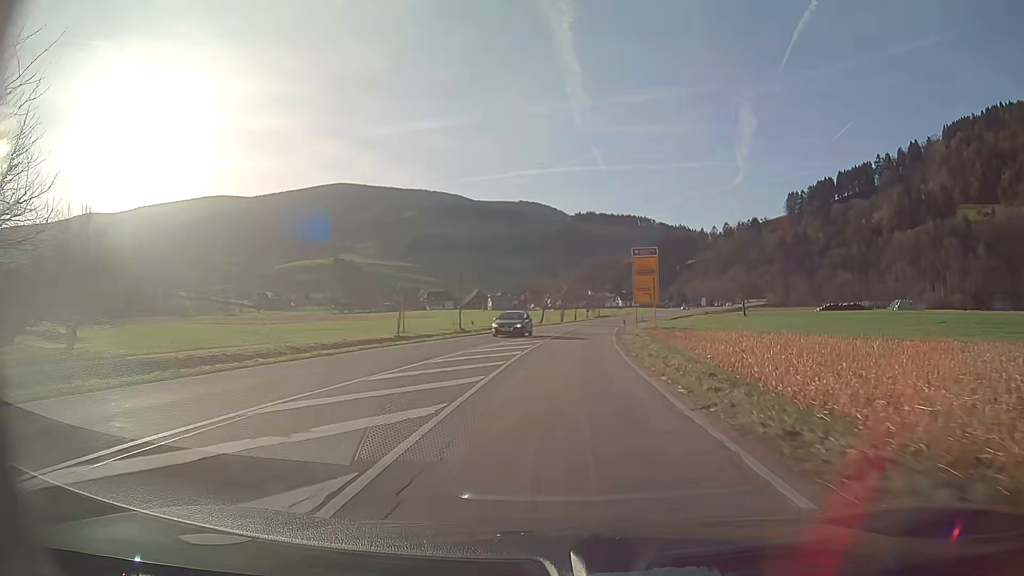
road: secondary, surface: asphalt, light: Day
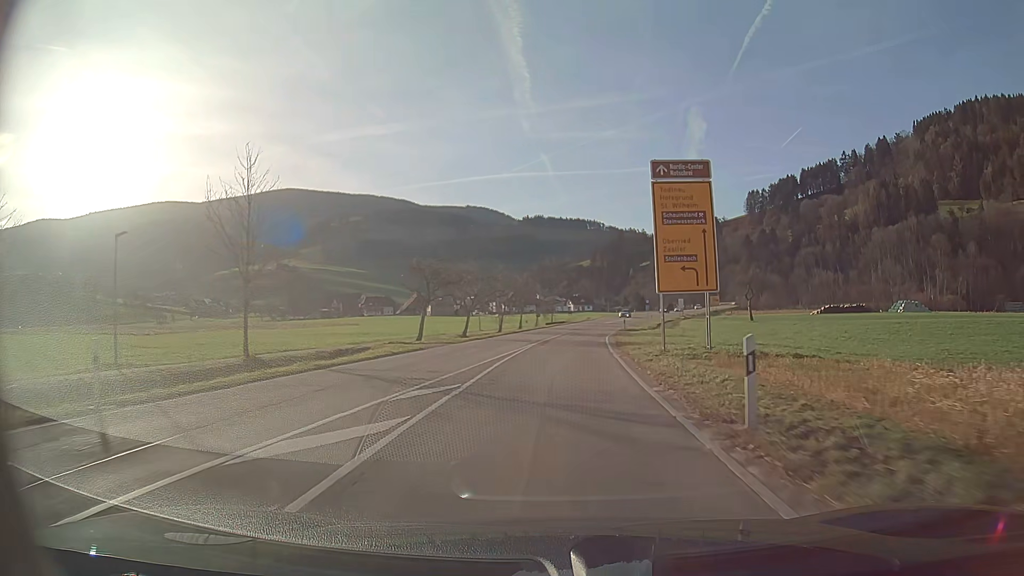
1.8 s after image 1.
(+1.3, +33.0) m; +4°
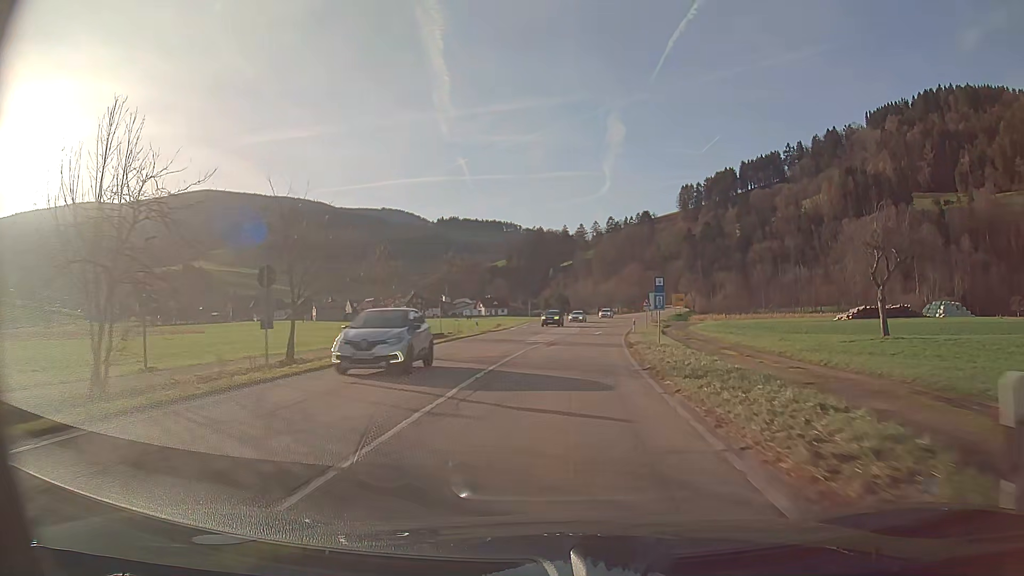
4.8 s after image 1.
(+3.3, +55.4) m; +7°
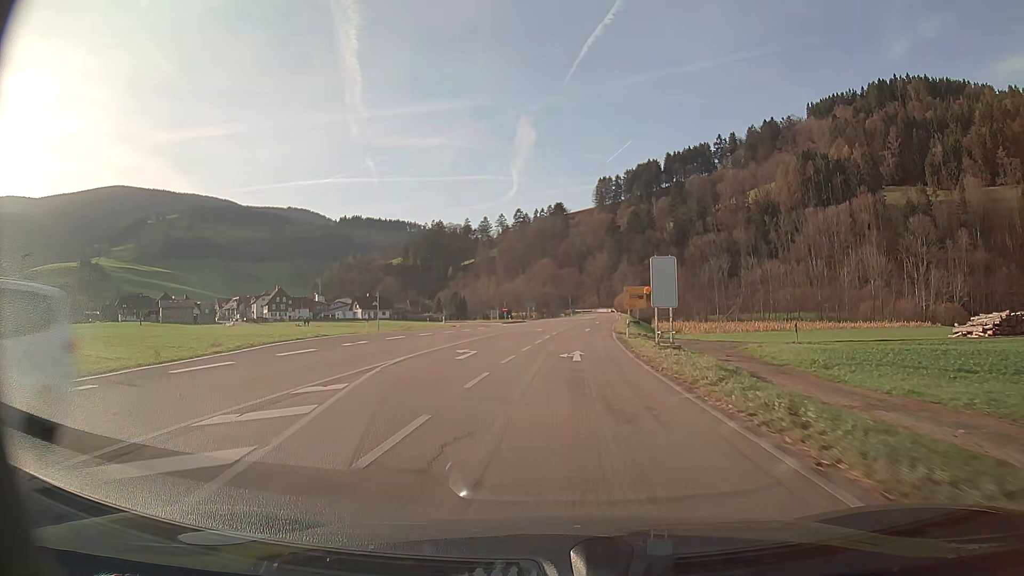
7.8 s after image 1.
(+4.0, +56.2) m; +8°
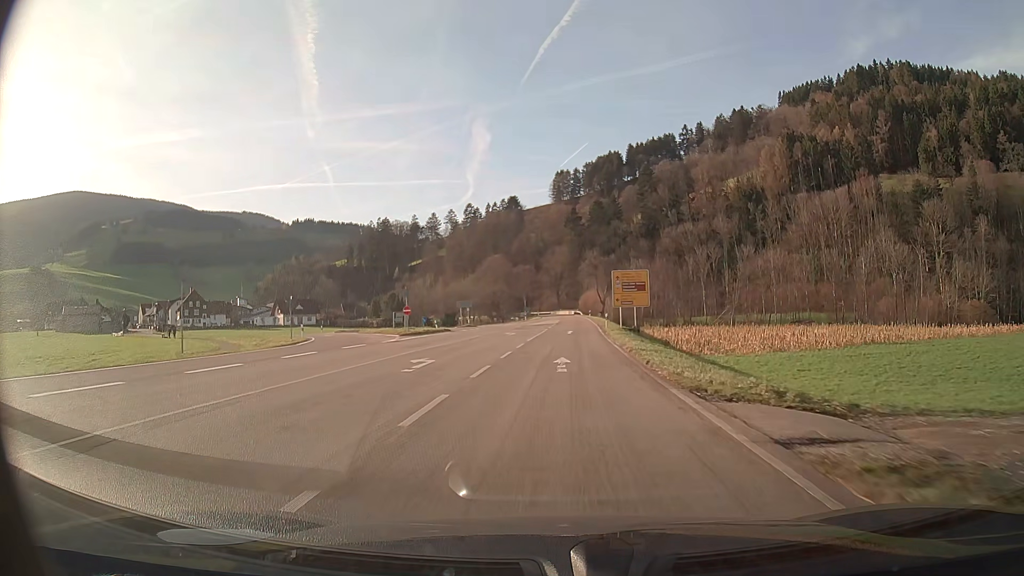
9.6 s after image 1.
(+1.1, +34.2) m; +4°
